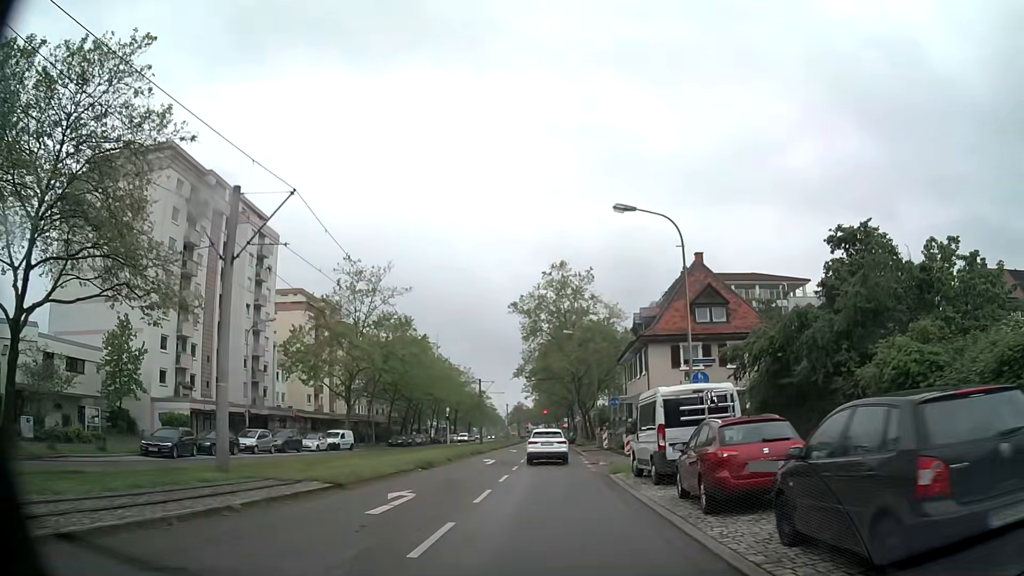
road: tertiary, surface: asphalt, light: Day
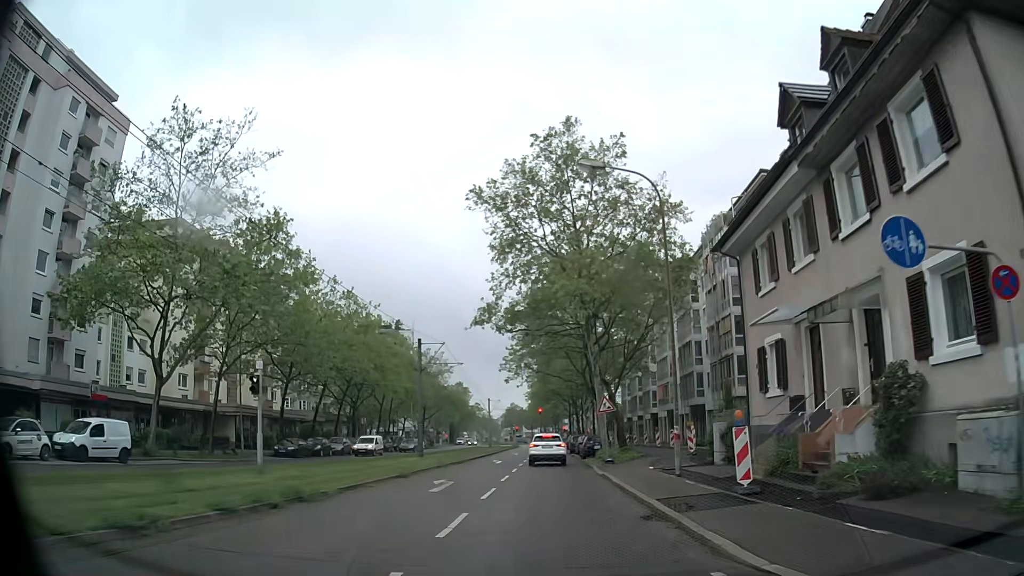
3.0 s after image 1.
(+0.3, +34.0) m; +1°
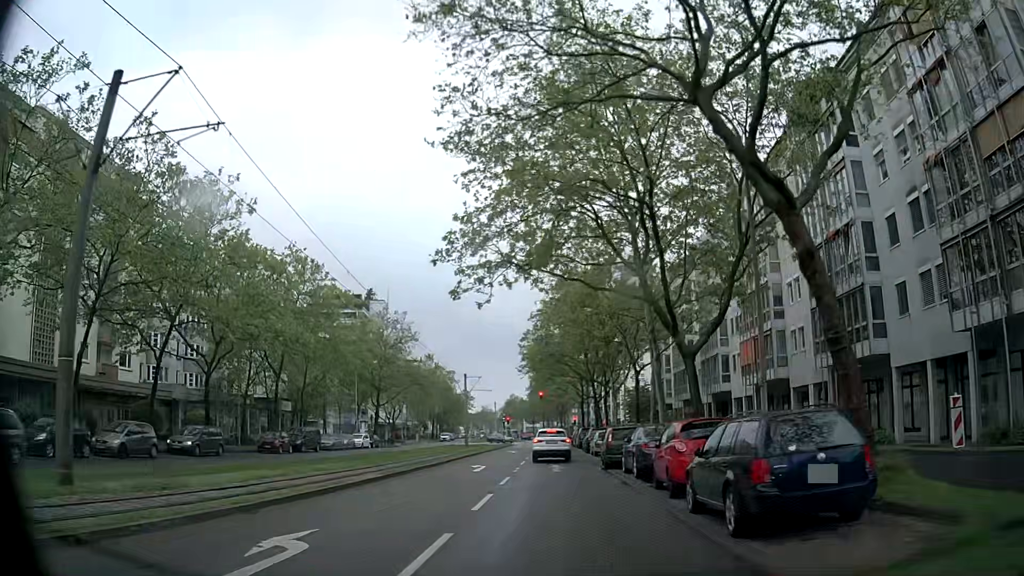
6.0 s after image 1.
(-0.3, +32.7) m; 0°
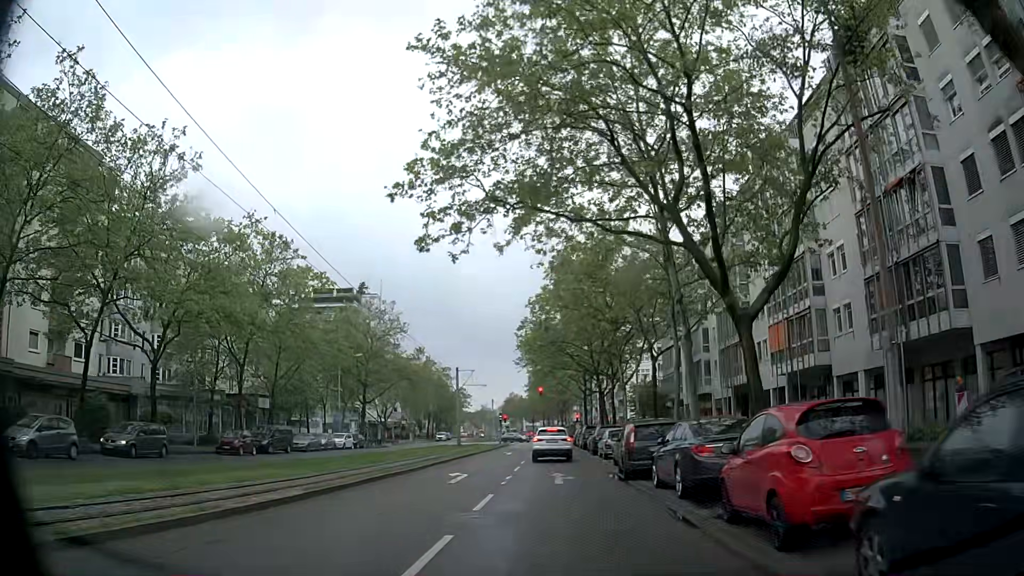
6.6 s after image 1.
(-0.1, +6.2) m; -1°
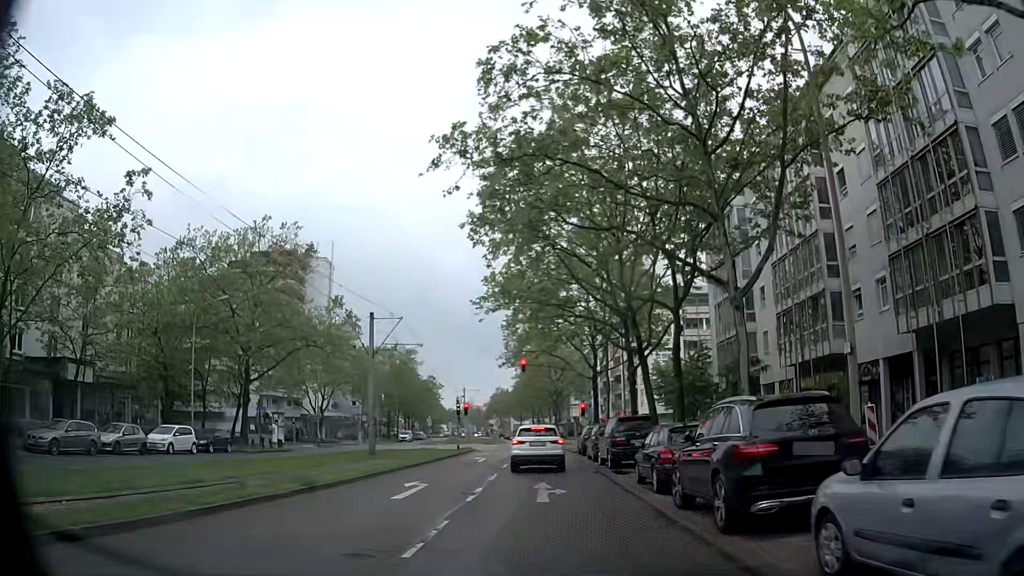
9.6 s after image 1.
(+0.4, +28.2) m; +2°
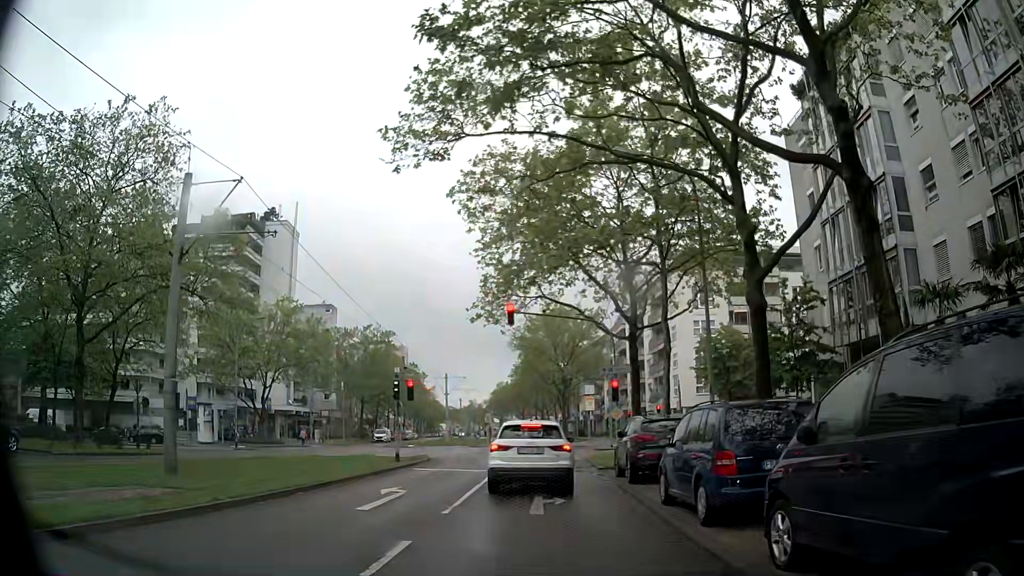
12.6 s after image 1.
(-0.3, +19.4) m; -2°
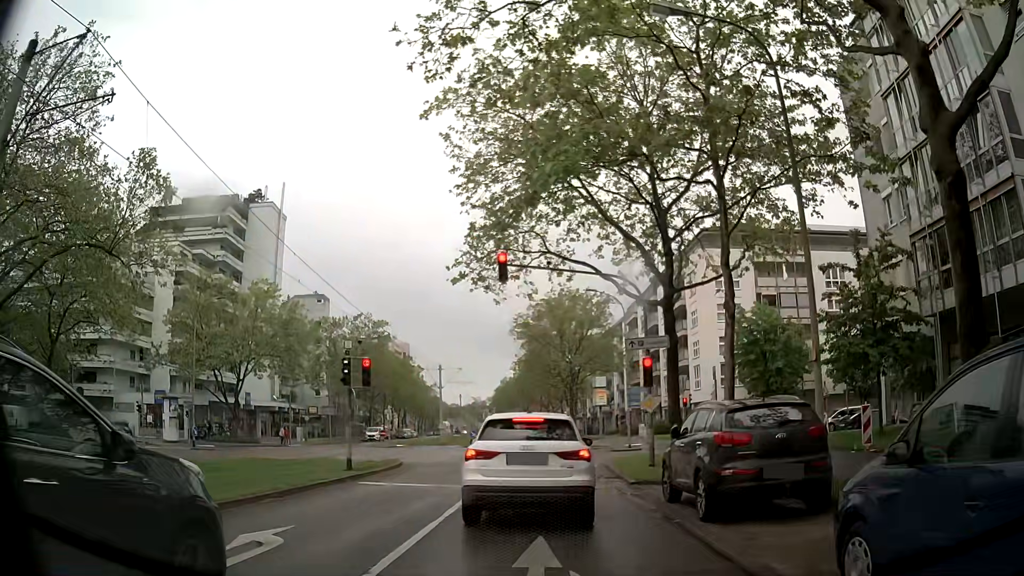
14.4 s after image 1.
(0.0, +7.1) m; 0°
